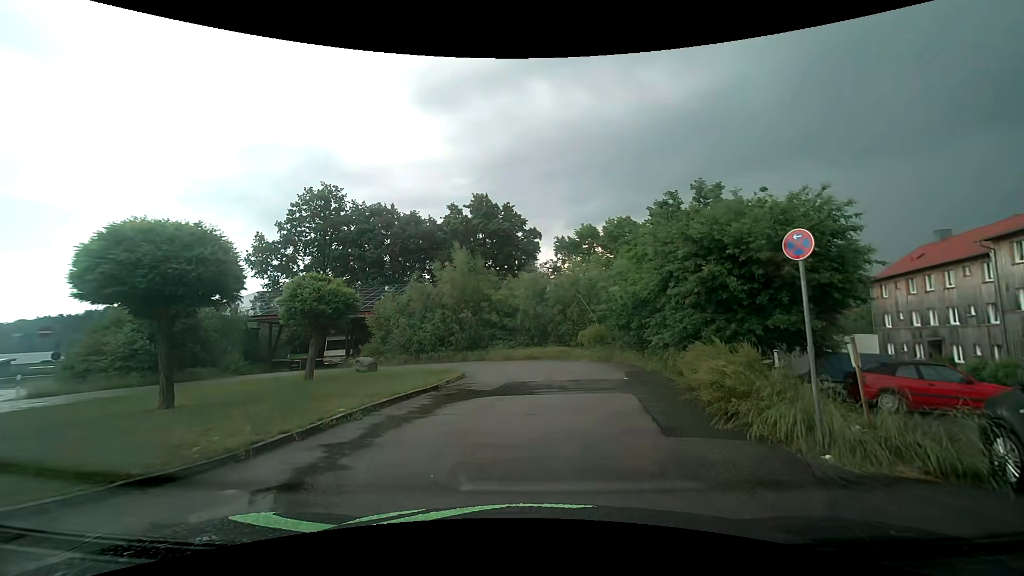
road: residential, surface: asphalt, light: Day
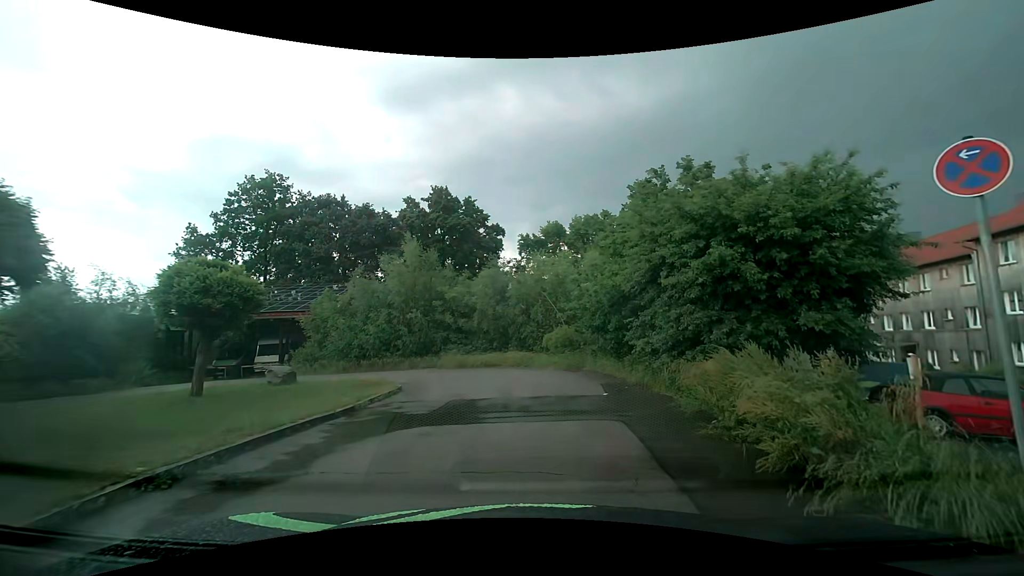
(+0.2, +3.5) m; +5°
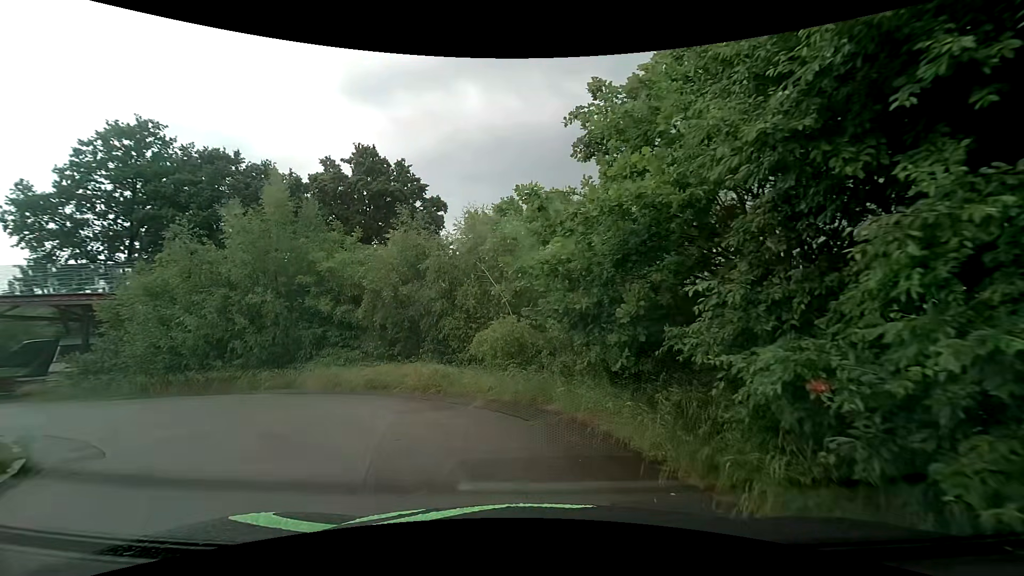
(+0.7, +9.5) m; +4°
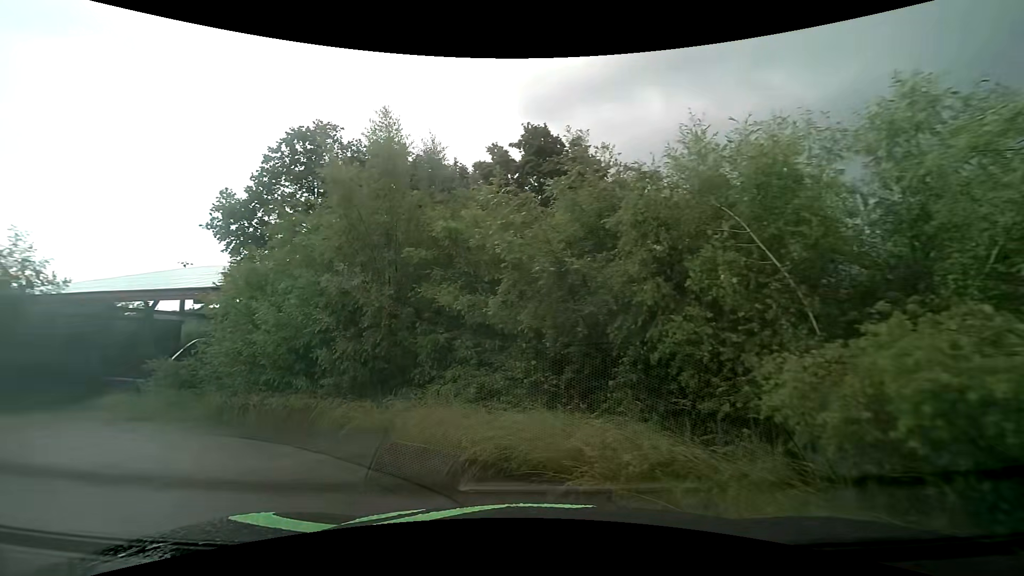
(-0.8, +7.1) m; -19°
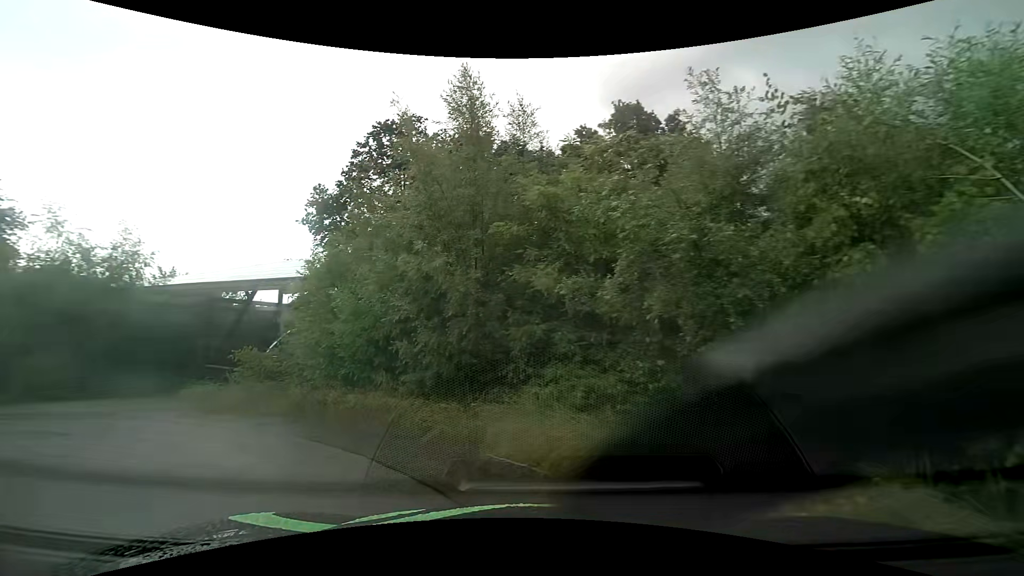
(-0.2, +1.6) m; -9°
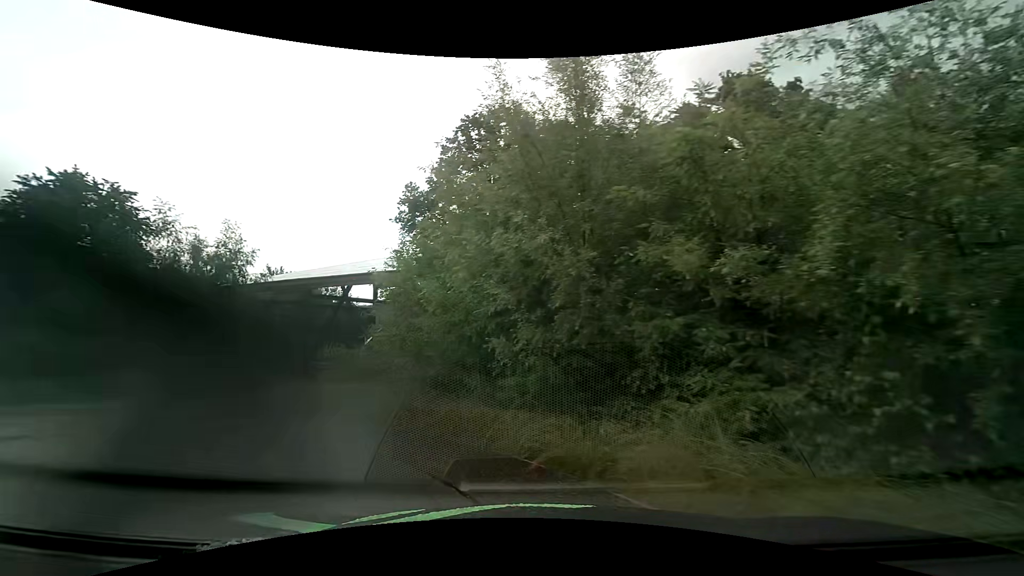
(-0.2, +1.7) m; -11°
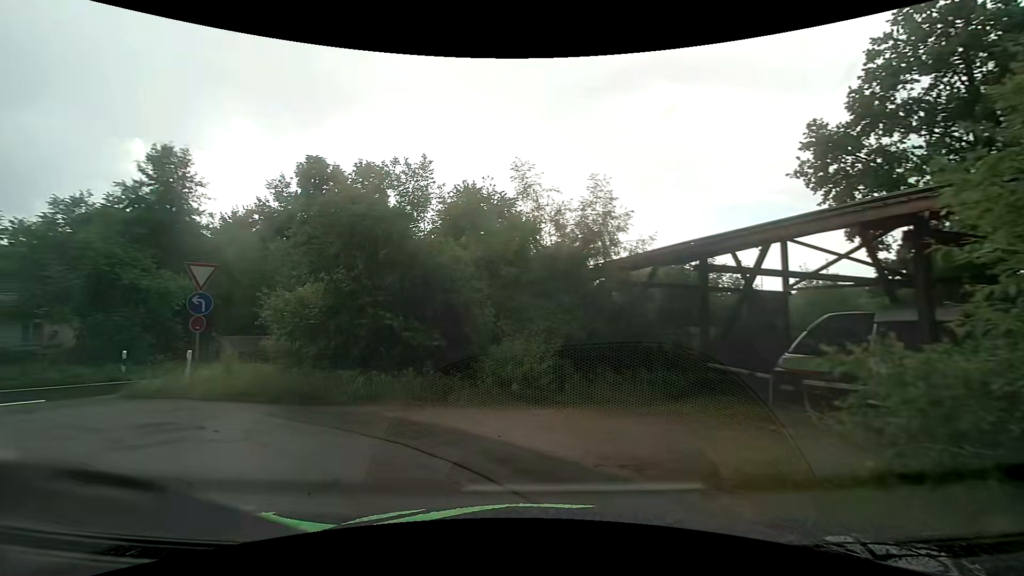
(-2.6, +6.8) m; -42°
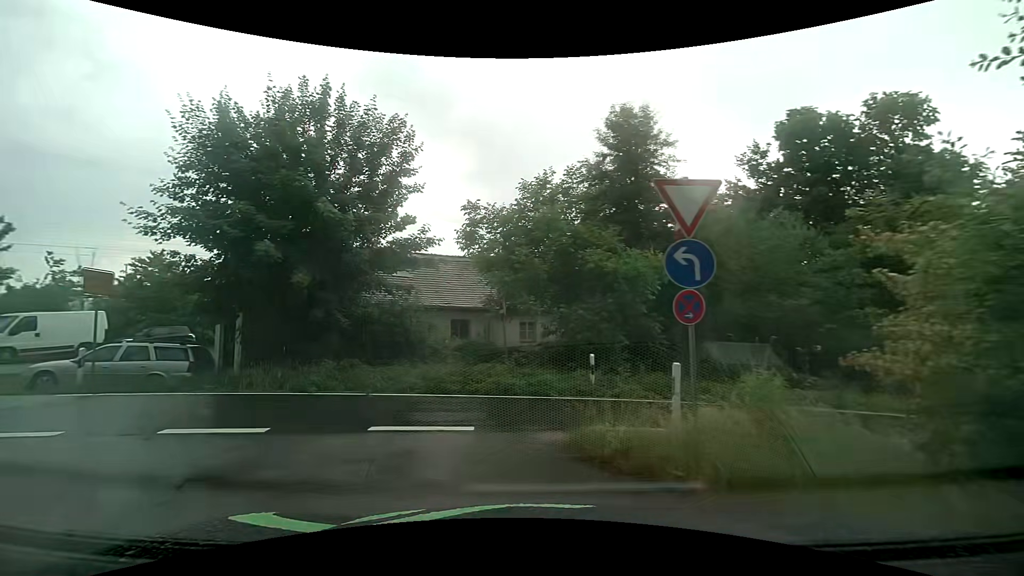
(-3.6, +8.2) m; -49°
(-4, +9) (-14, +11) (-24, +11) (-33, +9) (-43, +6) (-52, +1) (-60, -5) (-67, -12) (-71, -21) (-76, -30) m
